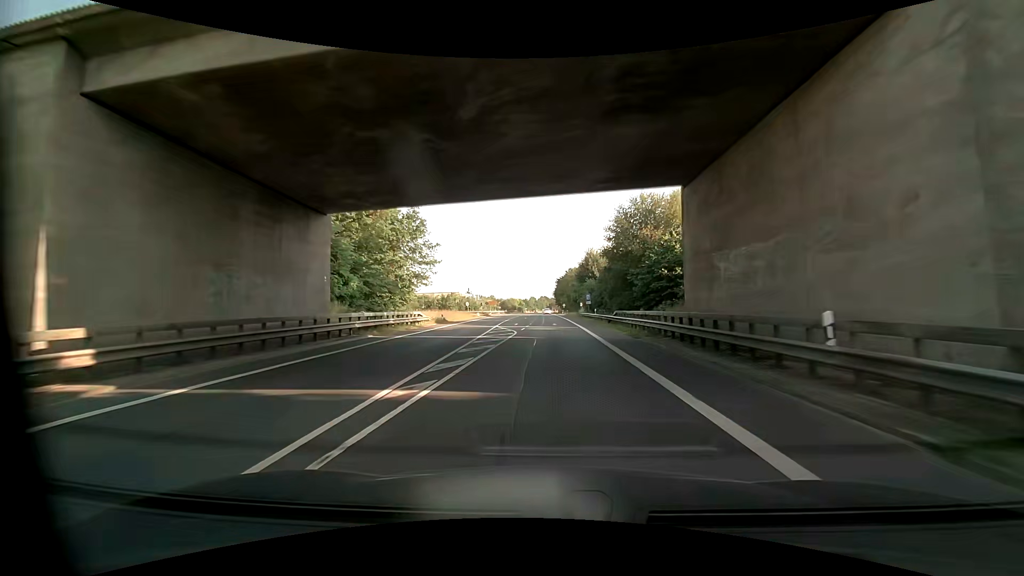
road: primary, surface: asphalt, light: Day
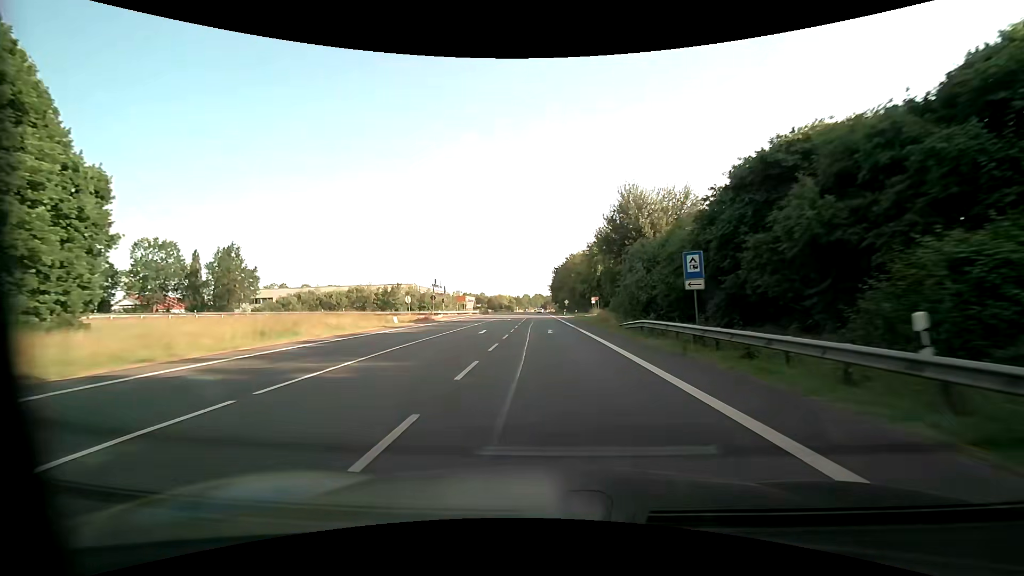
(+0.3, +45.5) m; +1°
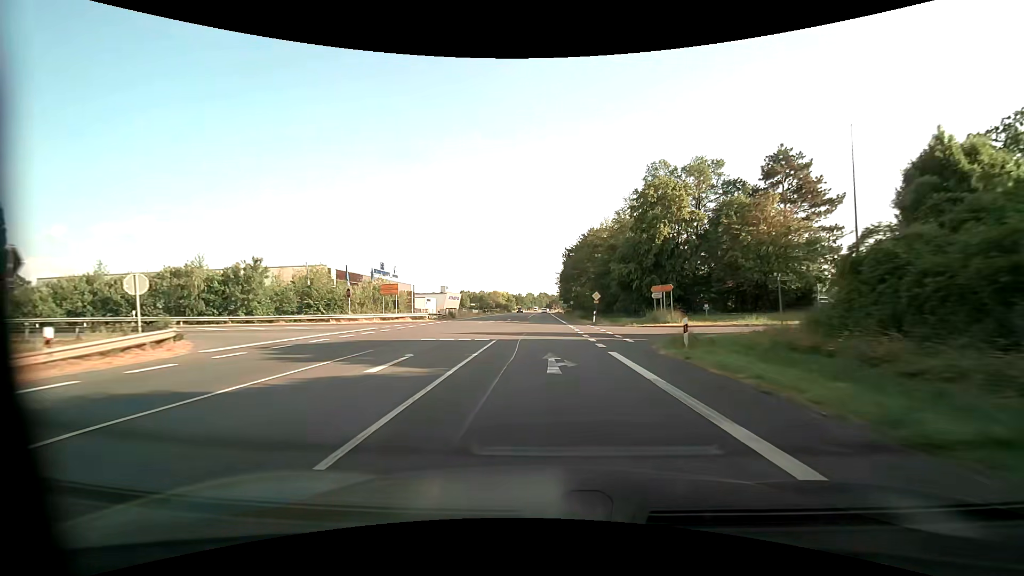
(-0.2, +46.2) m; -1°
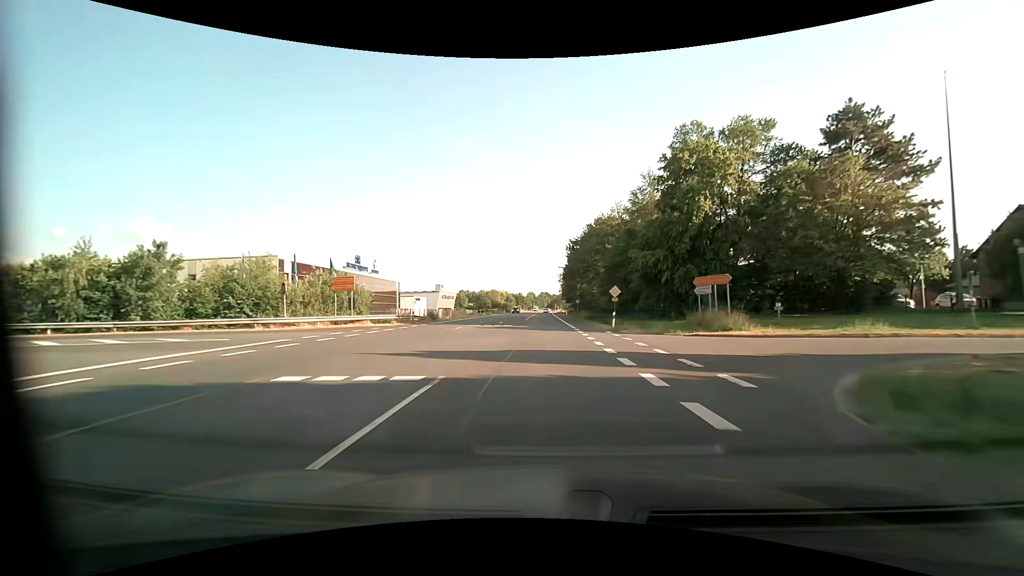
(0.0, +11.6) m; 0°
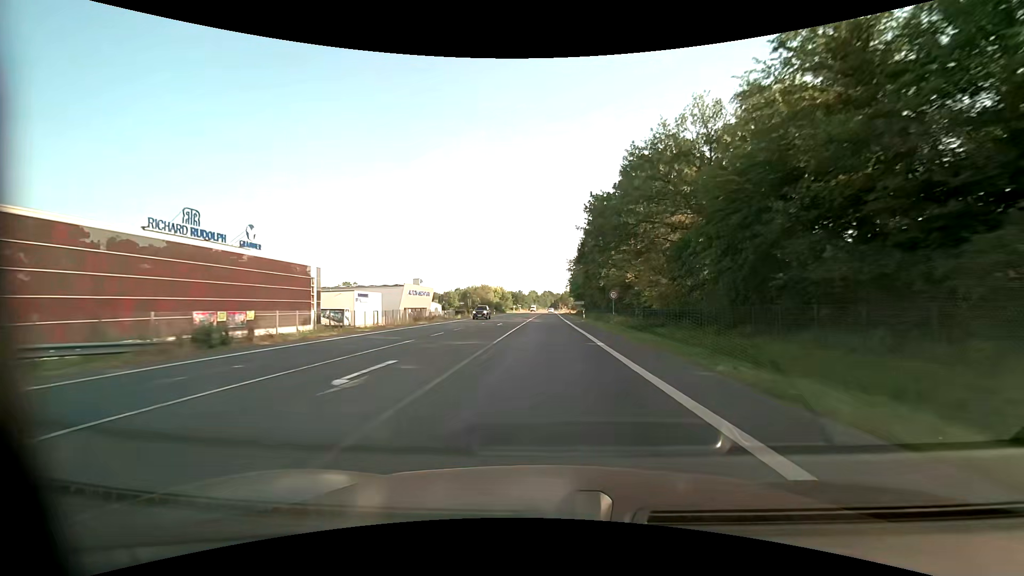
(-0.1, +34.8) m; -1°
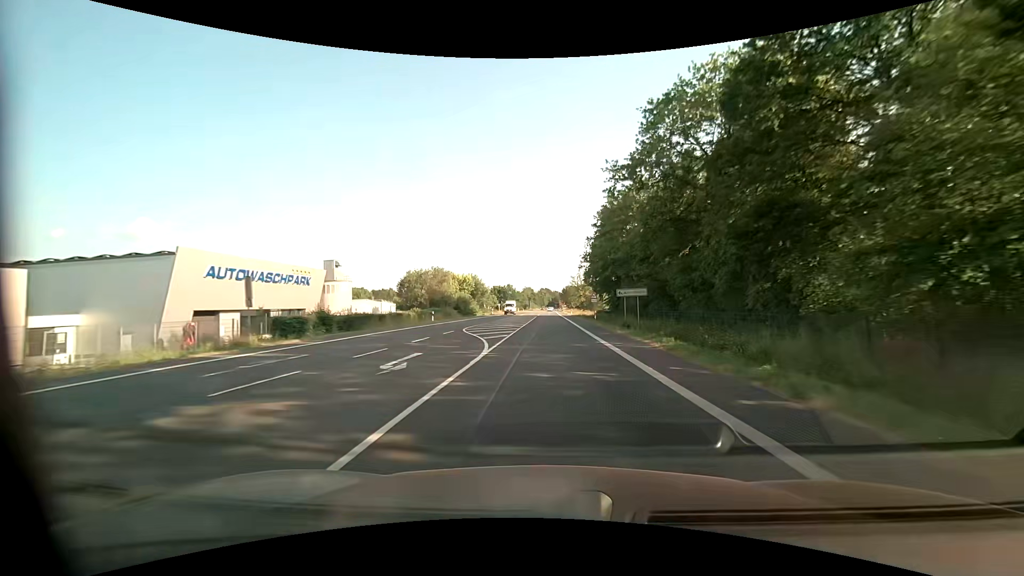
(+0.2, +58.1) m; +1°
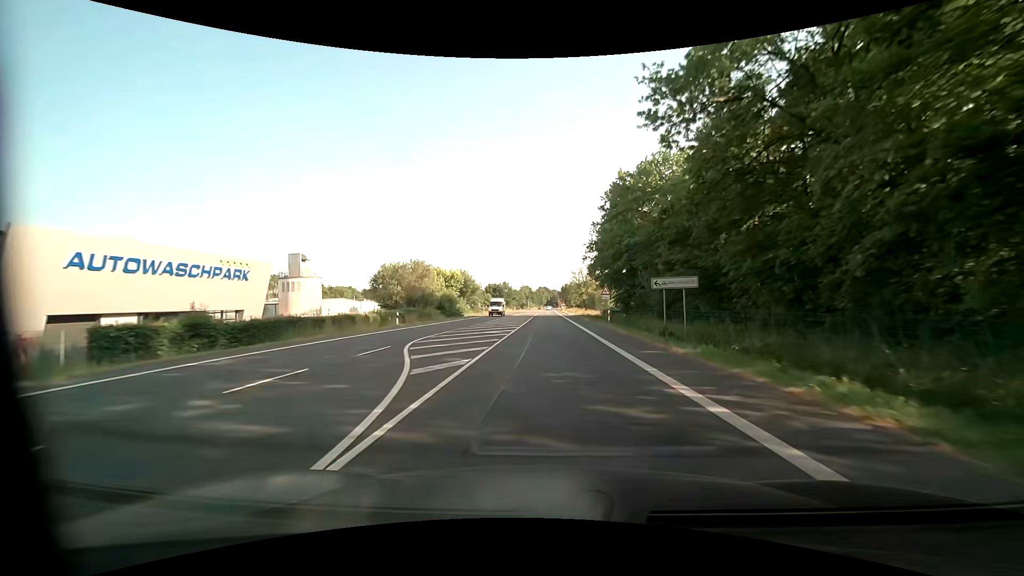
(0.0, +11.6) m; +1°
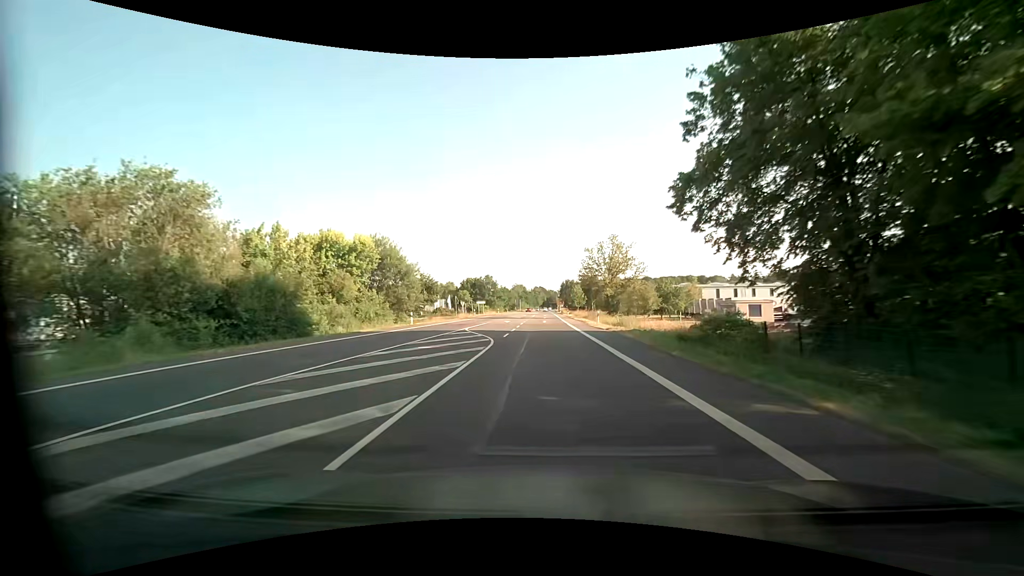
(-0.1, +46.5) m; 0°
(0, +10) (0, +20) (0, +30) (0, +40) (0, +50) (0, +60) (0, +70) (0, +80) (0, +90) (0, +100) m
